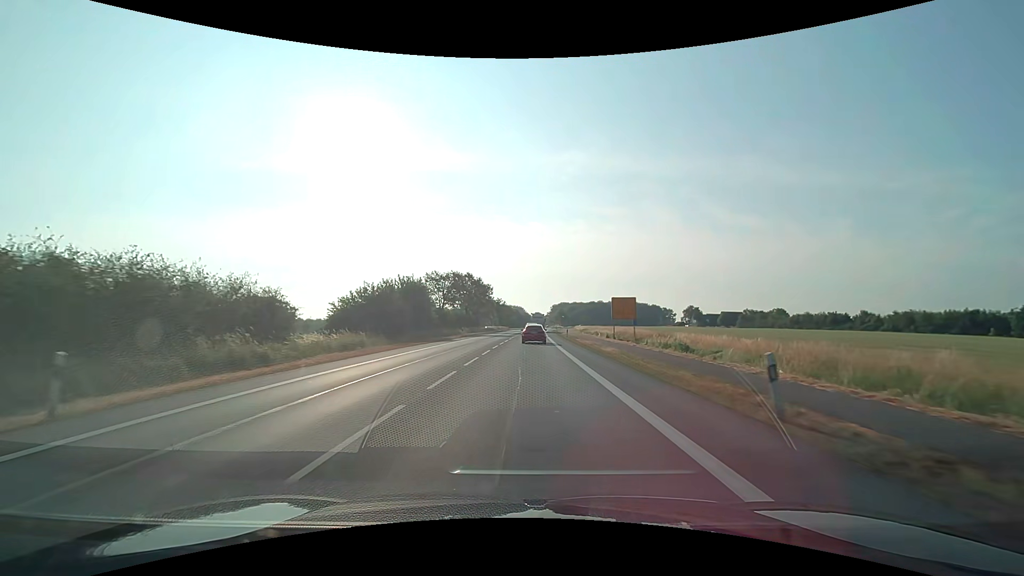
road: primary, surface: asphalt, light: Day
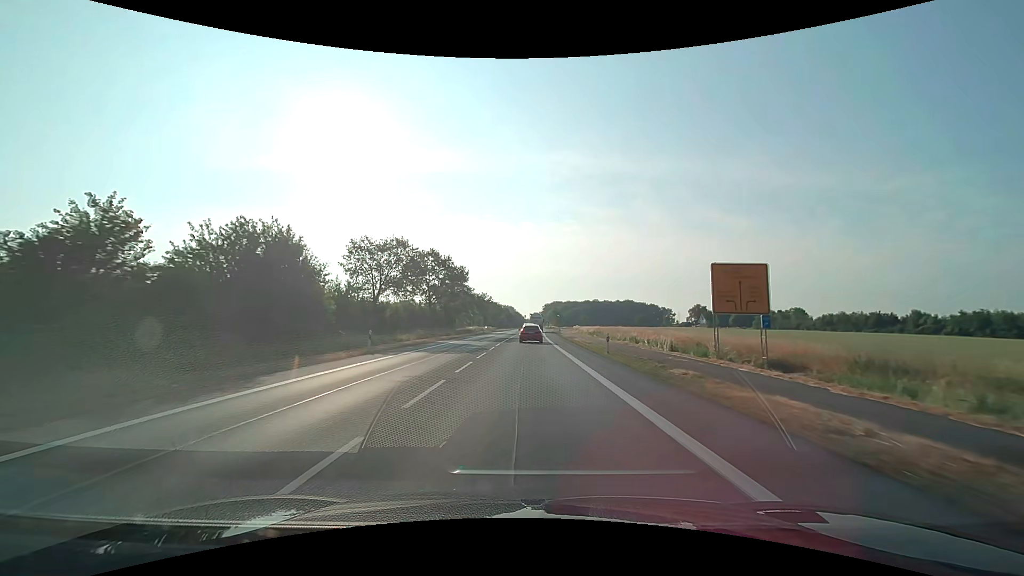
(+0.2, +32.6) m; +1°
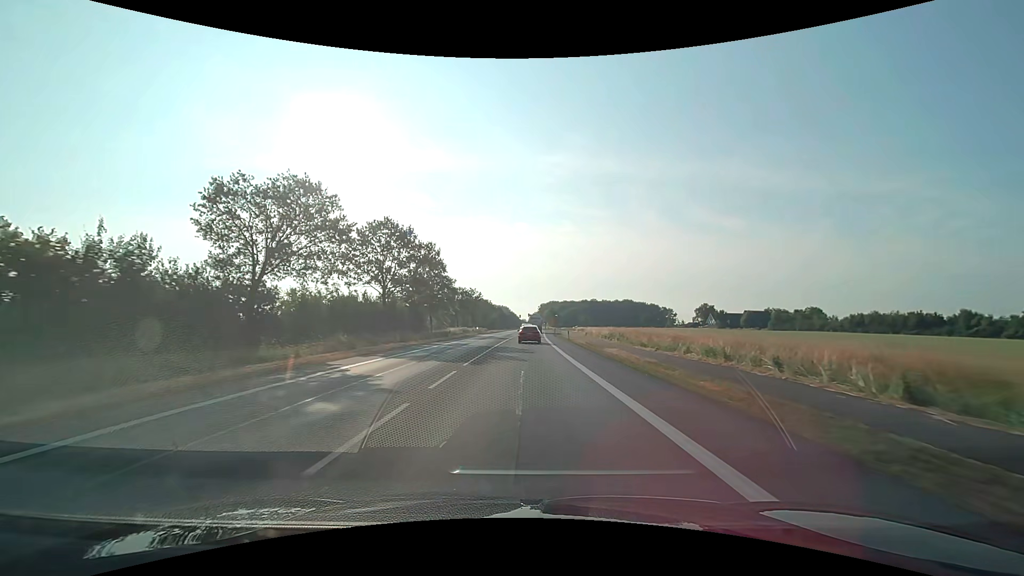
(+0.1, +21.6) m; +1°
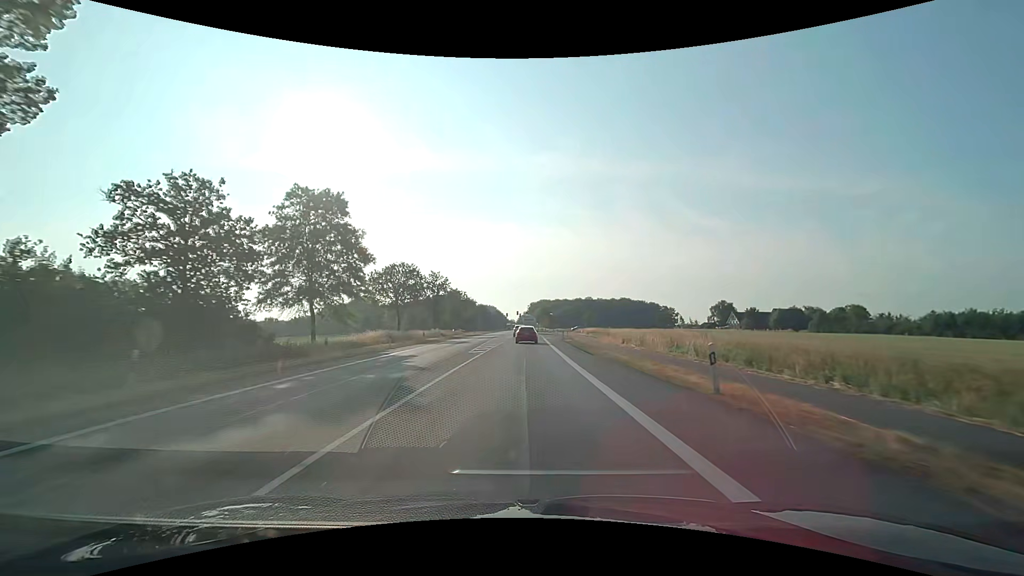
(+0.4, +43.1) m; +1°
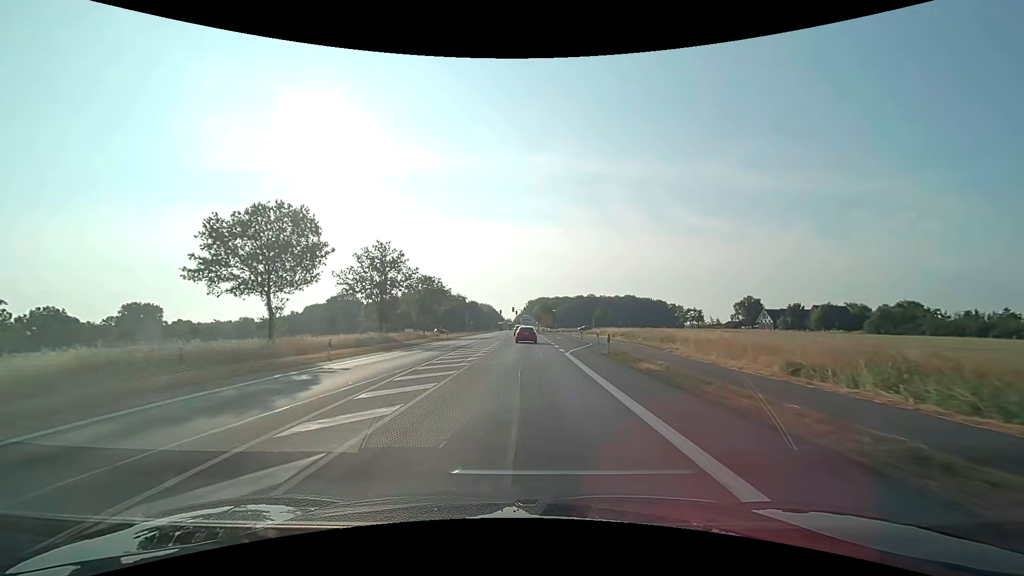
(+0.2, +32.3) m; 0°
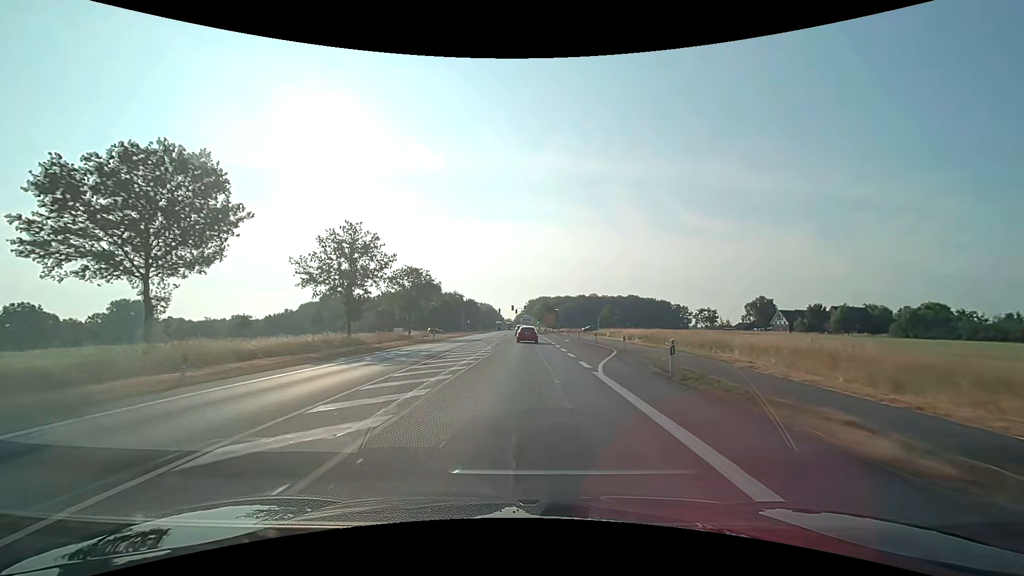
(0.0, +10.8) m; 0°
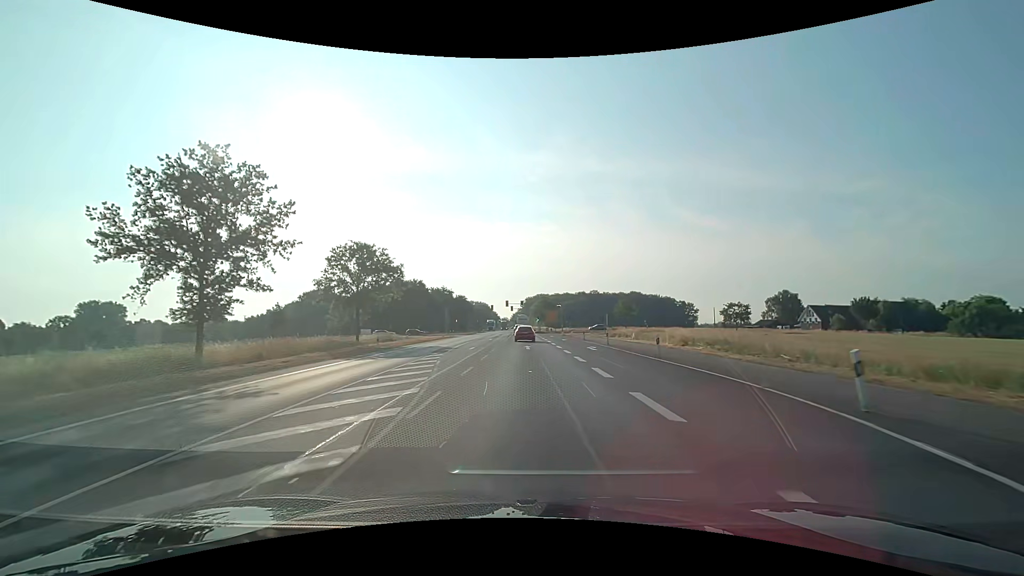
(+0.1, +21.5) m; 0°
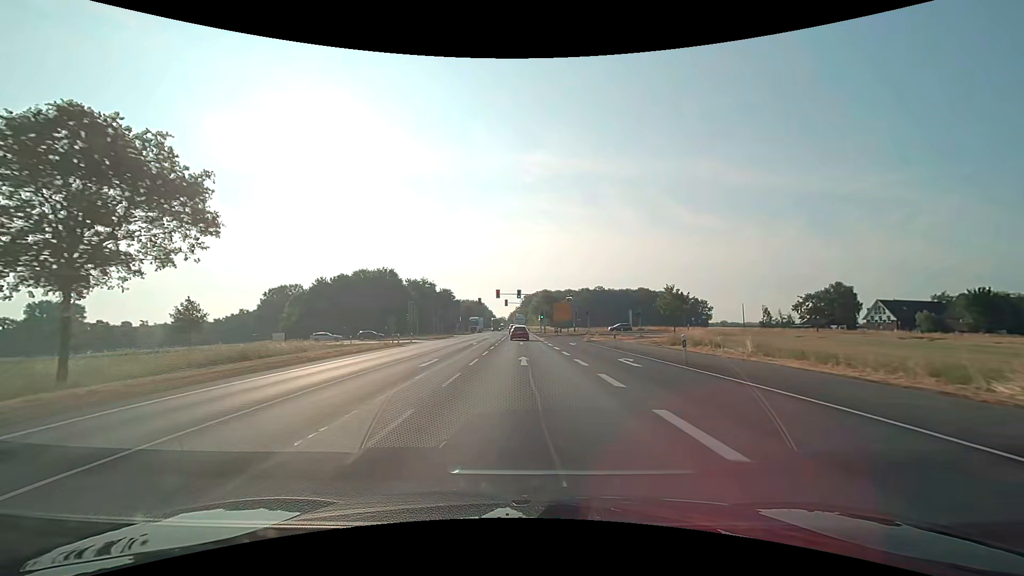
(+0.1, +32.4) m; 0°
(0, +10) (0, +20) (0, +30) (0, +40) (0, +50) (0, +60) (0, +70) (-1, +80) (-1, +90) (-1, +100) m
